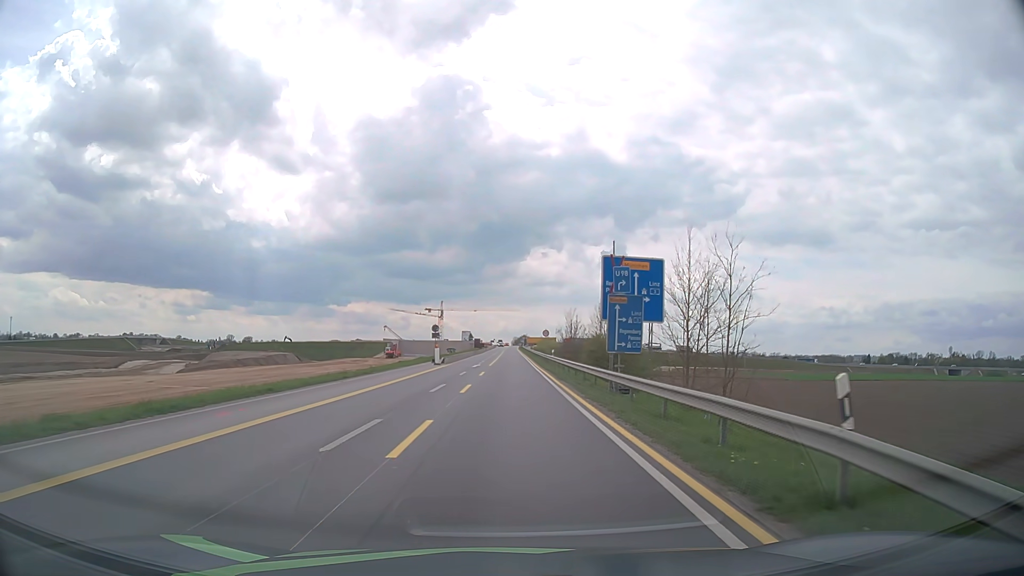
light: Day
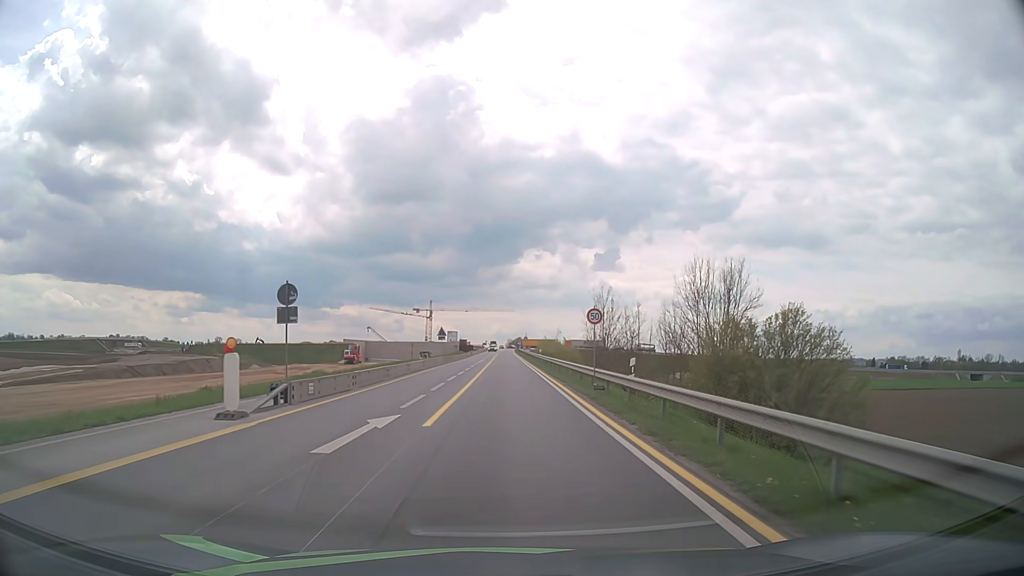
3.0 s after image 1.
(+0.1, +36.1) m; 0°
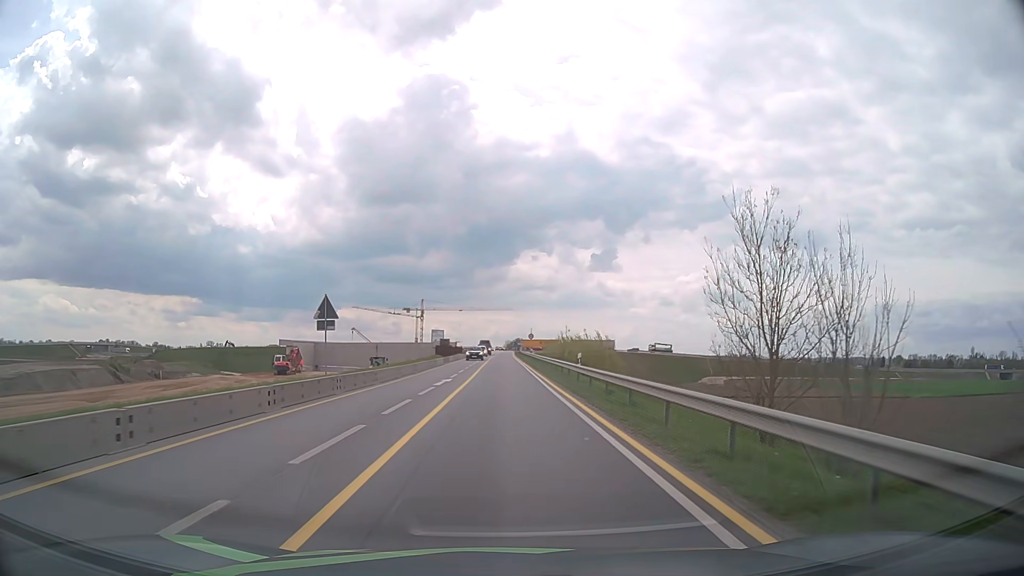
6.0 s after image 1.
(+0.1, +37.4) m; 0°
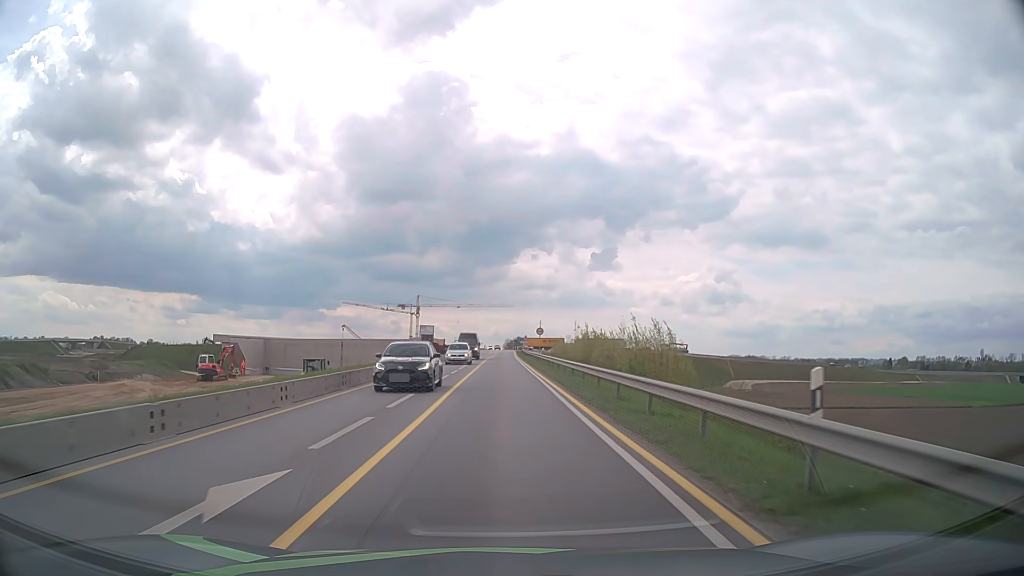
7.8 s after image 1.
(-0.1, +23.0) m; 0°
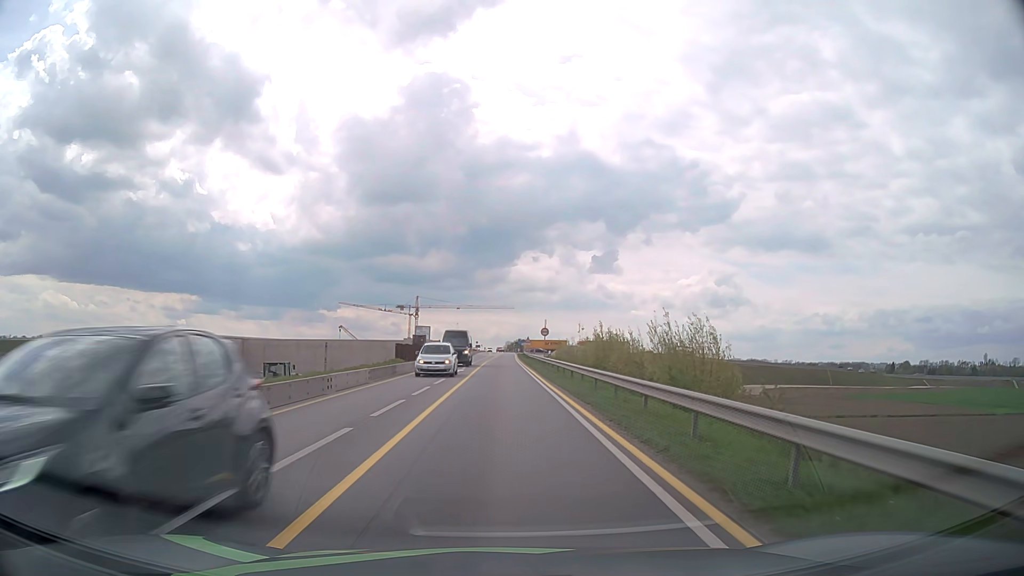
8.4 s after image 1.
(0.0, +7.7) m; 0°
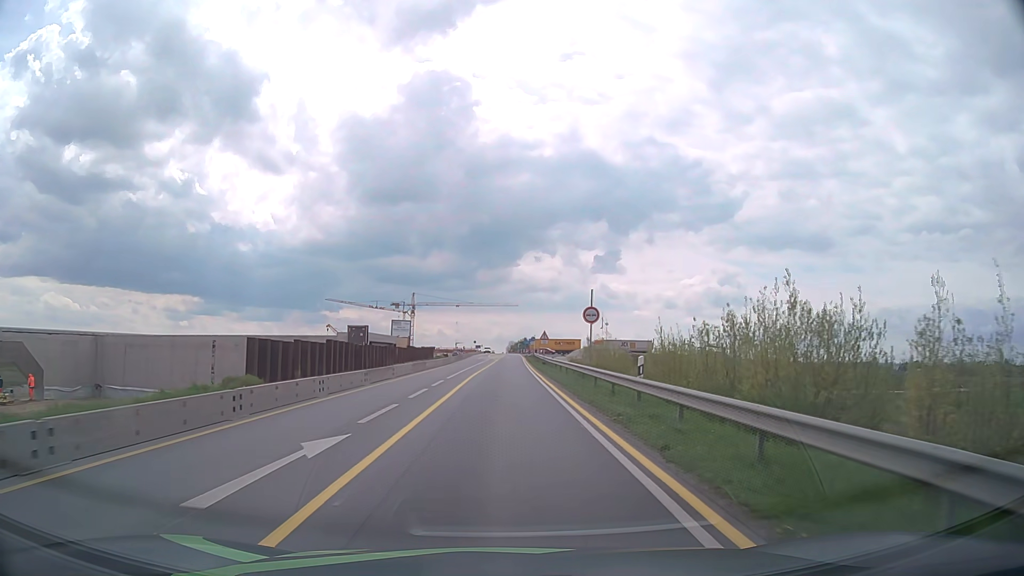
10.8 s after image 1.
(-0.1, +31.2) m; 0°
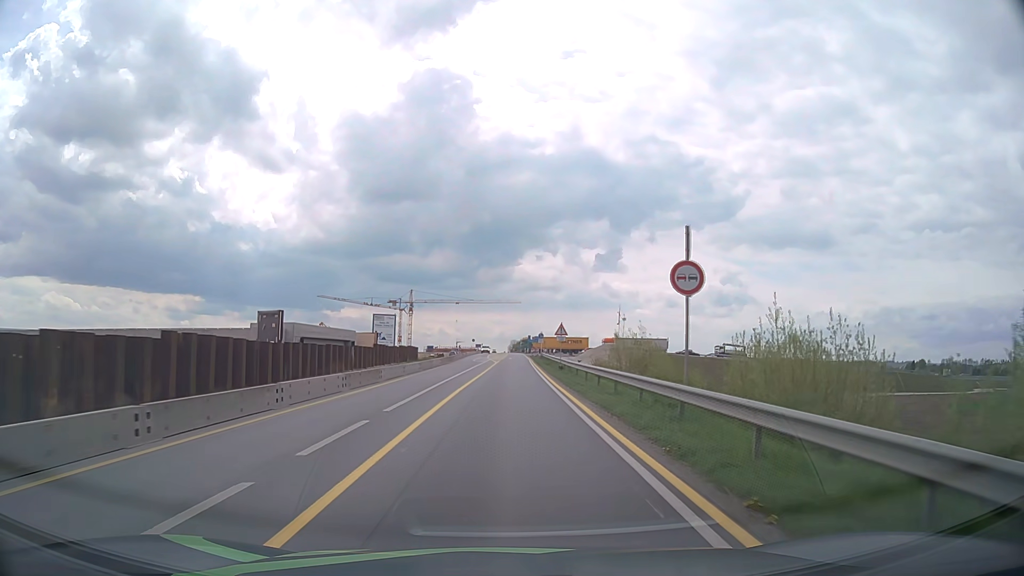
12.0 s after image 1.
(0.0, +15.7) m; 0°
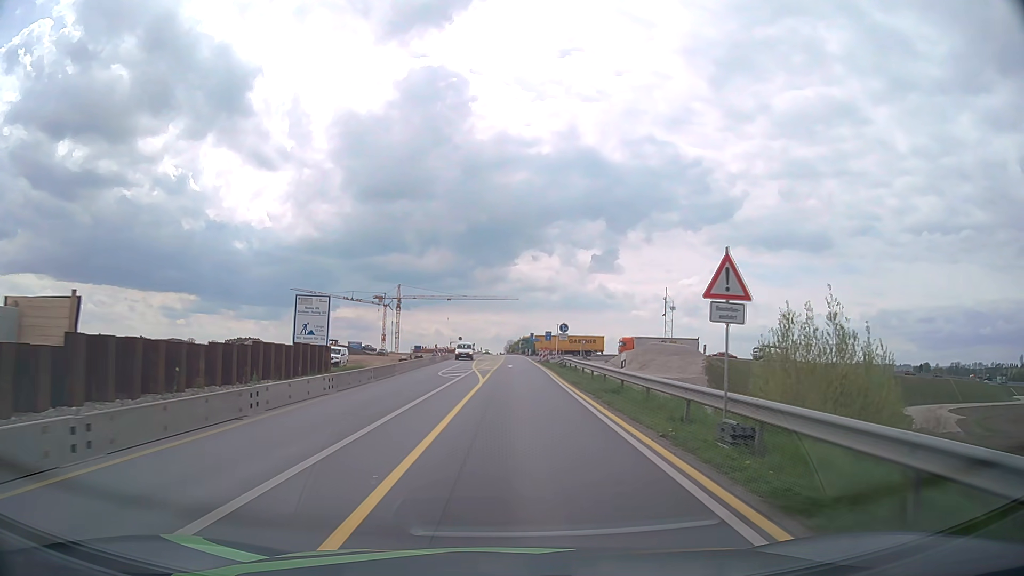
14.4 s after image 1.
(-0.1, +31.7) m; 0°
(0, +10) (0, +20) (0, +30) (0, +40) (+1, +50) (+1, +60) (+1, +70) (+1, +80) (+1, +90) (+1, +100) m
